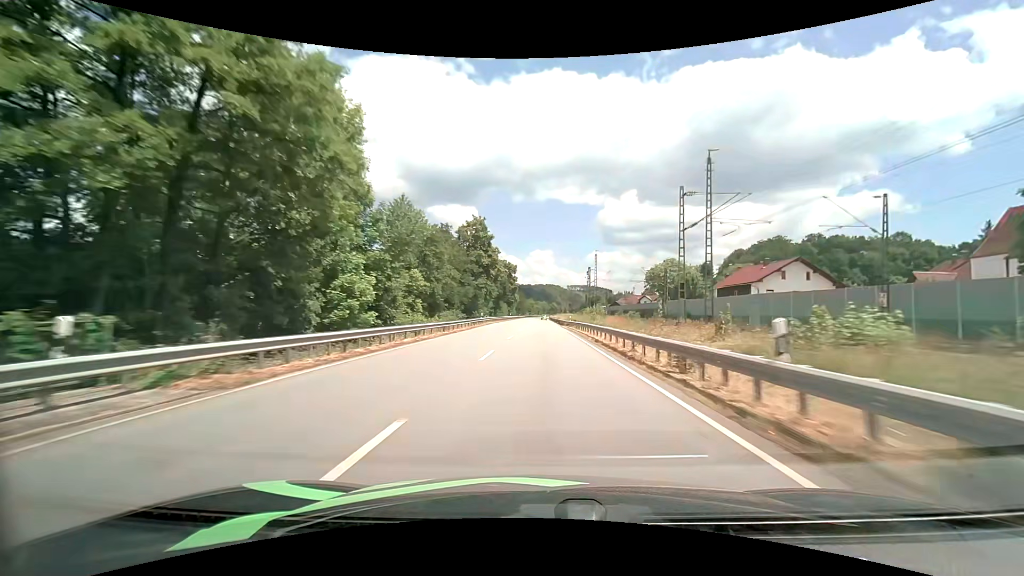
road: primary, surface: asphalt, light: Day
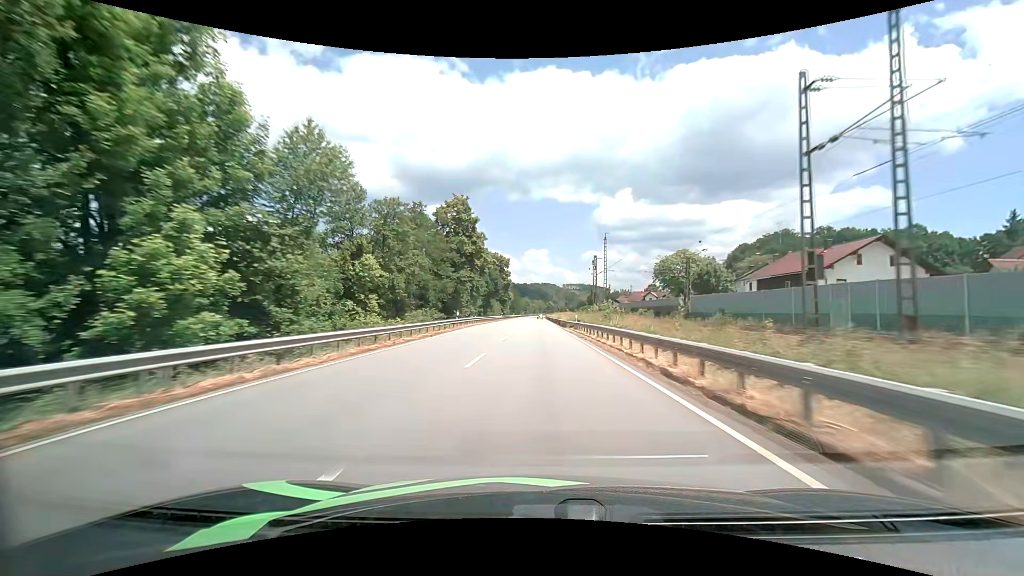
(+0.1, +14.1) m; +1°
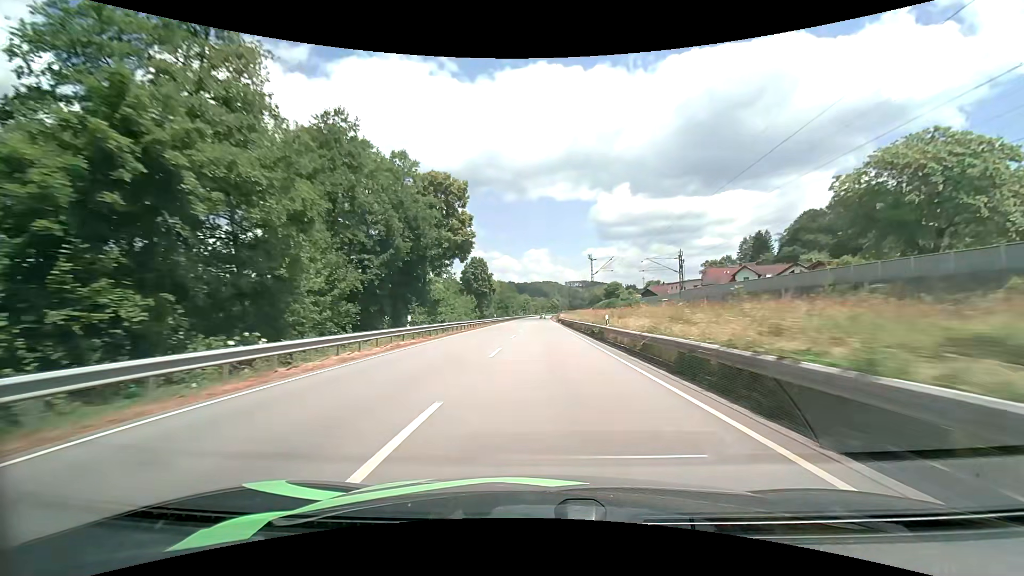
(-0.3, +68.9) m; 0°
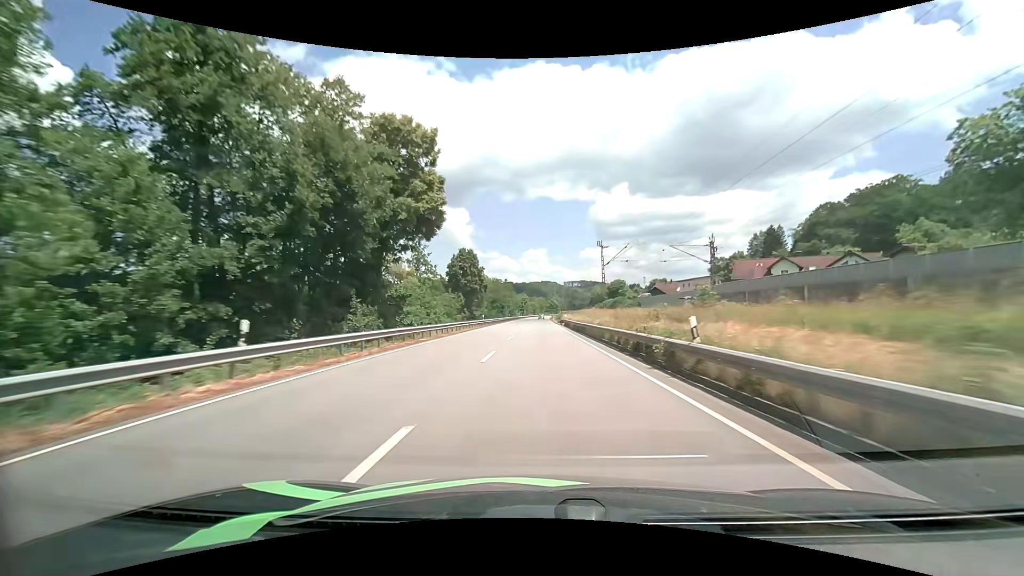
(+0.1, +13.7) m; 0°
(0, +10) (0, +20) (0, +30) (0, +40) (0, +50) (0, +60) (0, +70) (0, +80) (0, +90) (0, +100) m
